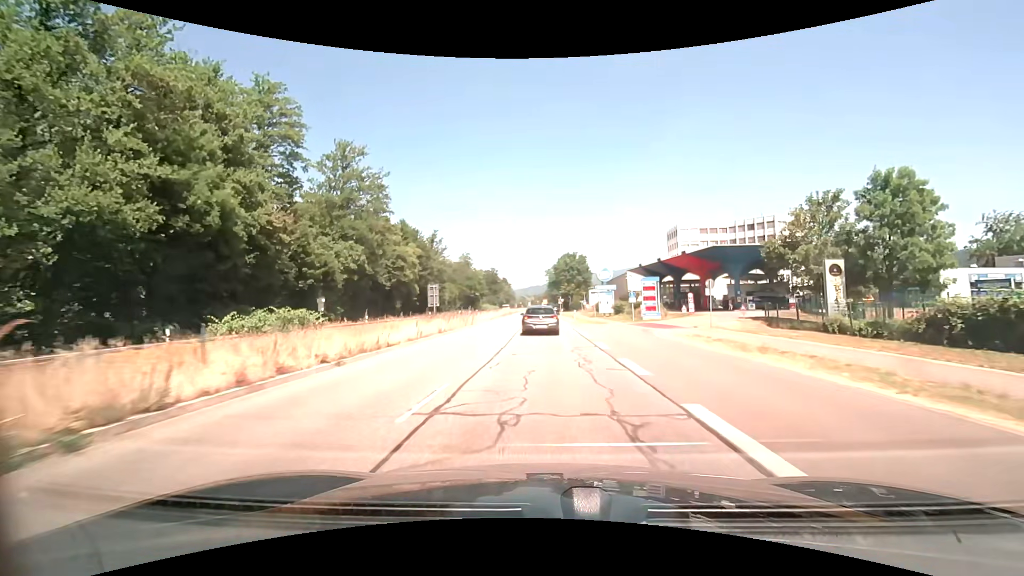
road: primary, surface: asphalt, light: Day
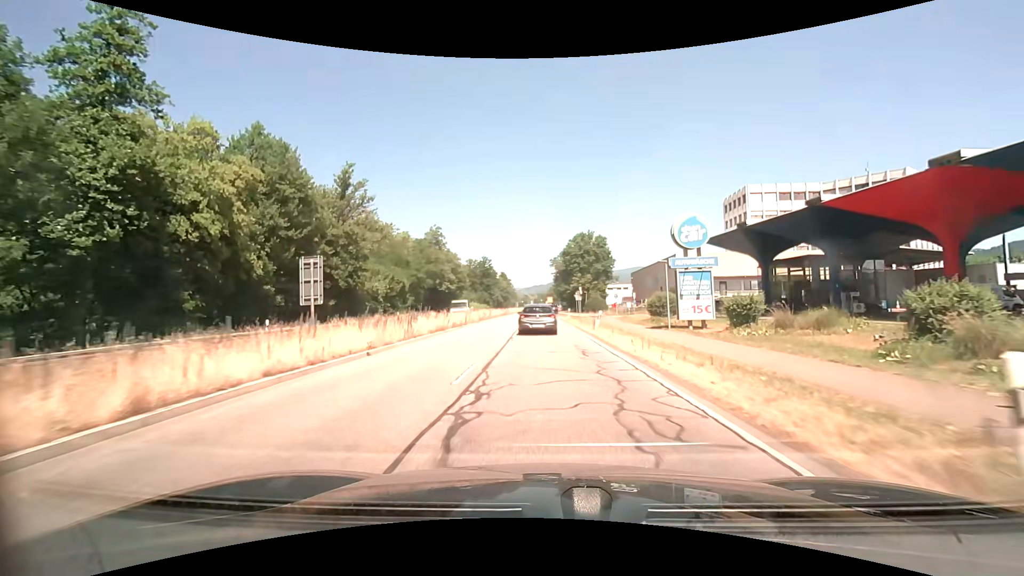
(-0.3, +42.5) m; 0°
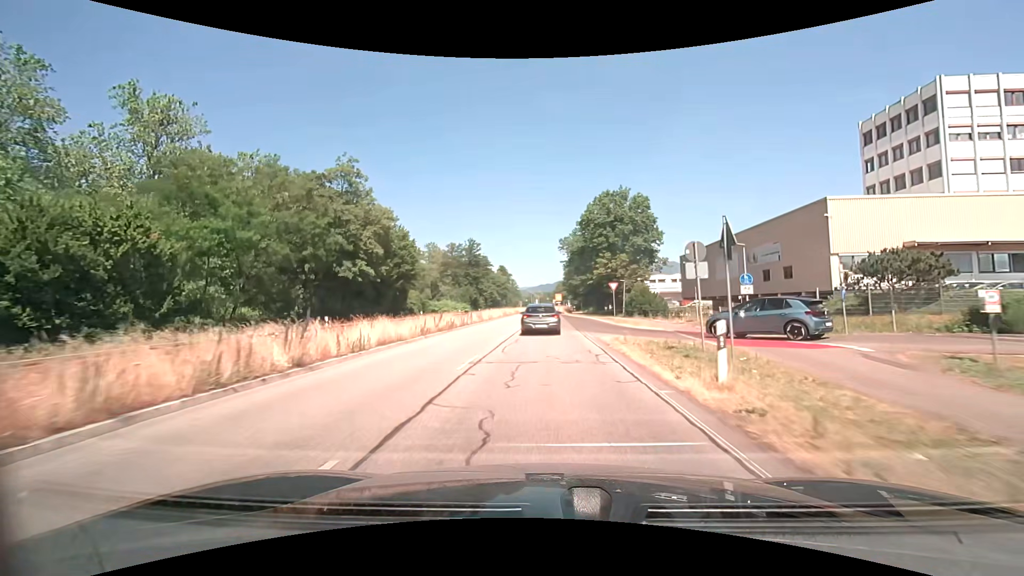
(-0.2, +43.1) m; -1°
(0, +10) (0, +20) (0, +30) (0, +40) (0, +50) (+1, +60) (+1, +70) (+1, +80) (+1, +90) (+1, +100) m
